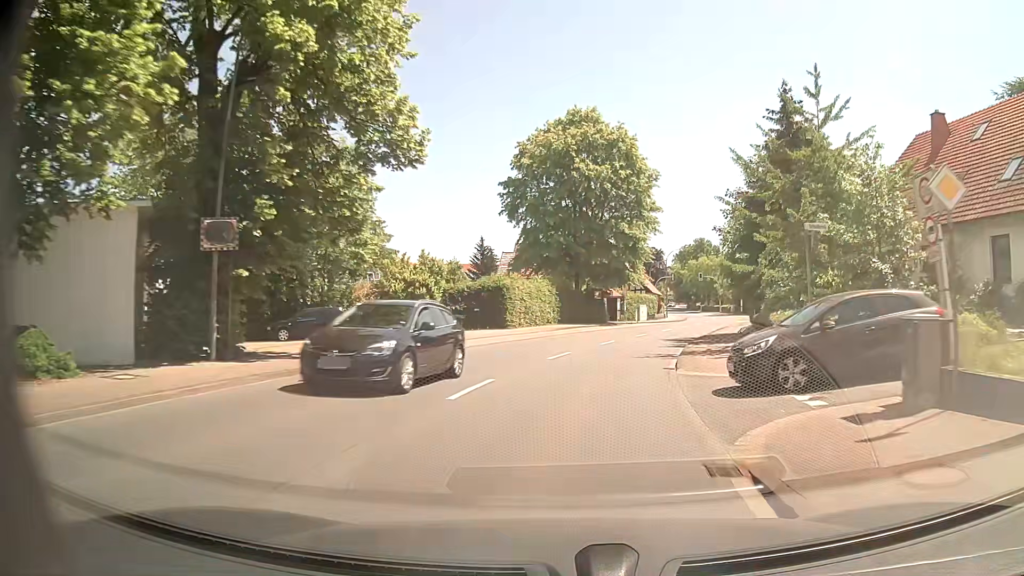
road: primary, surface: asphalt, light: Day
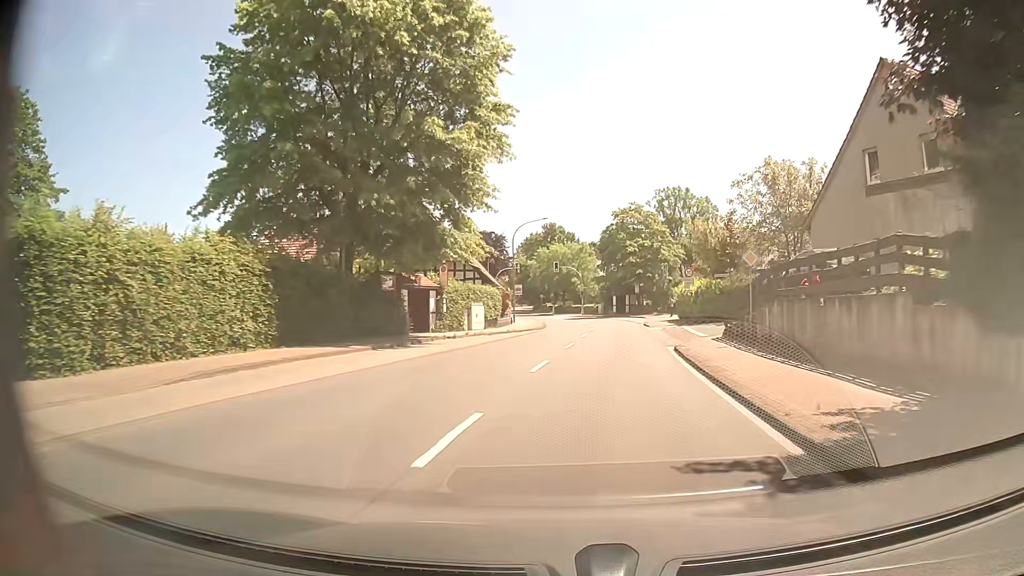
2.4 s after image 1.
(+3.6, +30.8) m; +13°
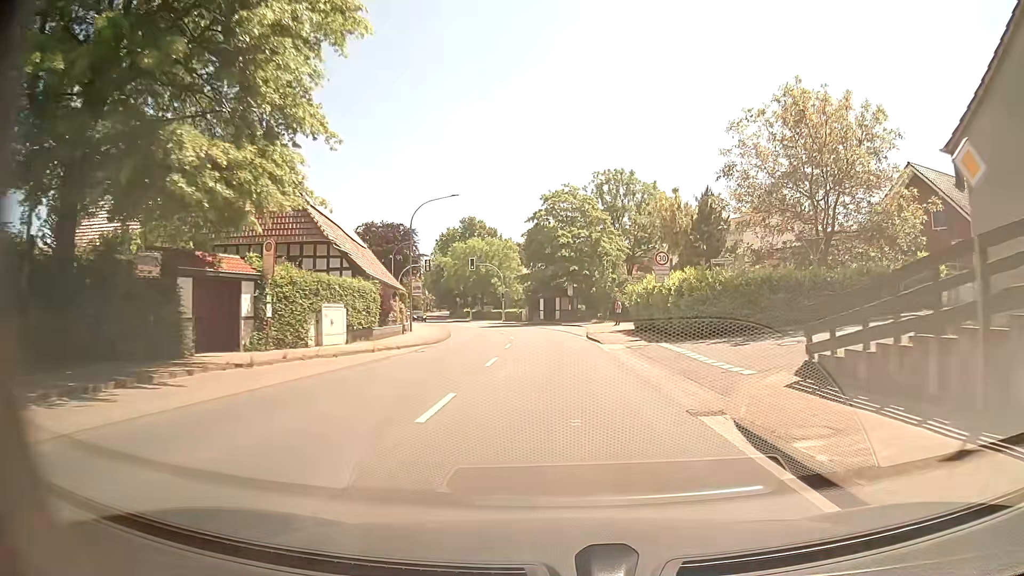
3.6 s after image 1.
(+0.9, +15.4) m; +7°
(0, +10) (0, +20) (-1, +30) (-1, +40) (-3, +50) (-5, +60) (-7, +69) (-10, +79) (-13, +88) (-16, +98) m
